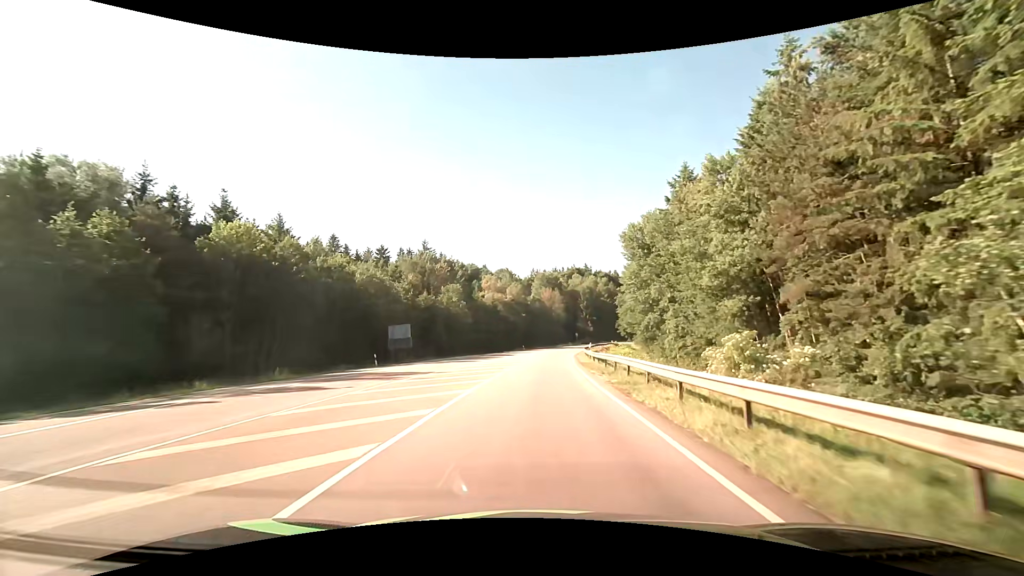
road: secondary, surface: asphalt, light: Day
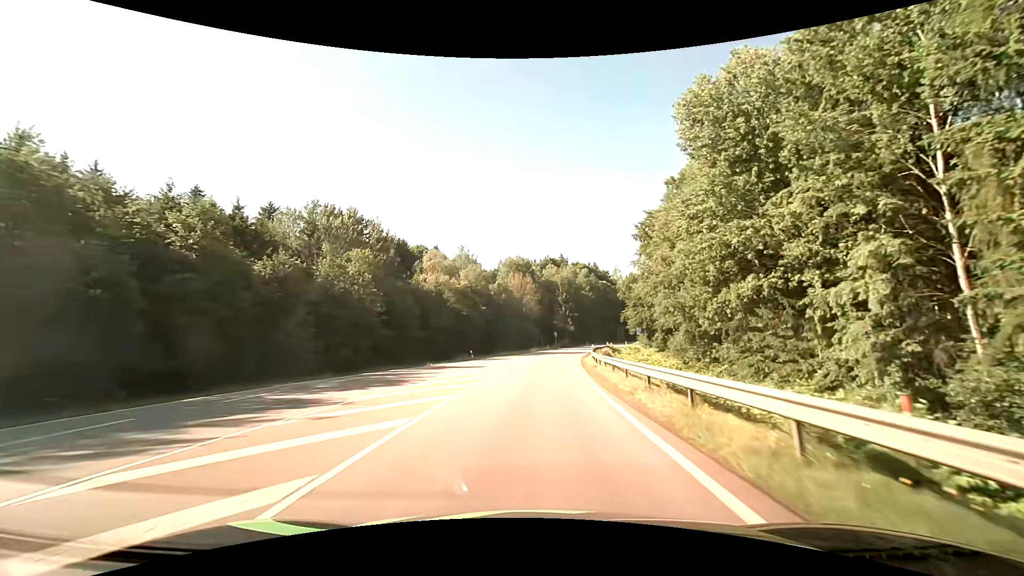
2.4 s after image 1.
(+1.5, +38.4) m; +4°
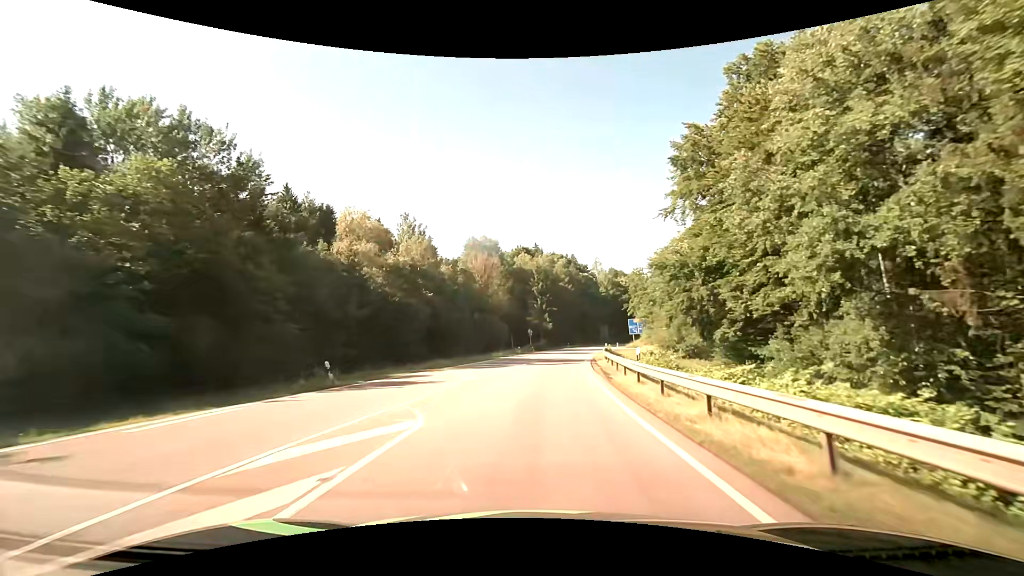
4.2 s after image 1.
(+0.6, +28.7) m; +3°
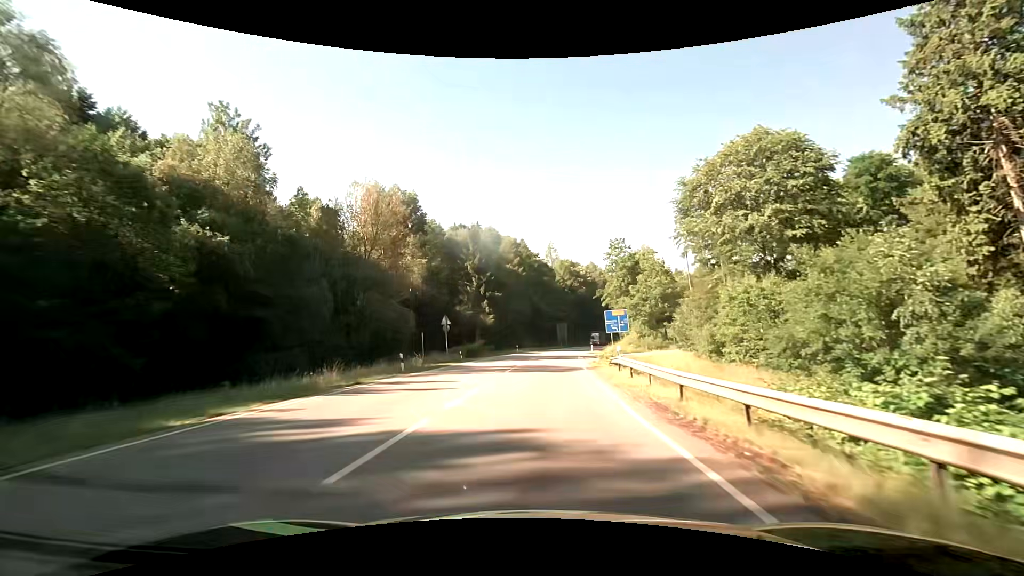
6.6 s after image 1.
(+2.0, +37.7) m; +6°
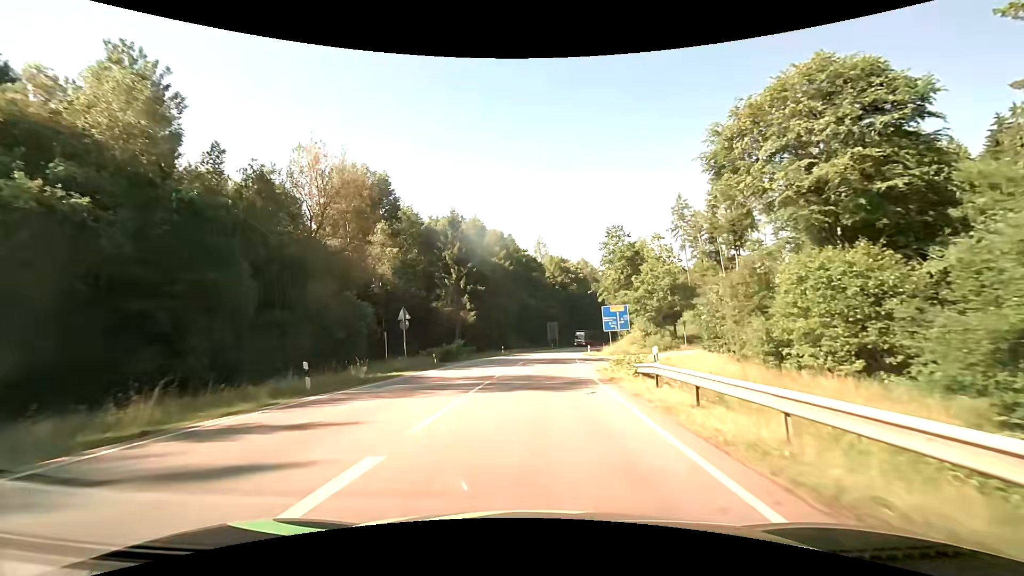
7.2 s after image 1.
(+0.1, +9.4) m; +1°
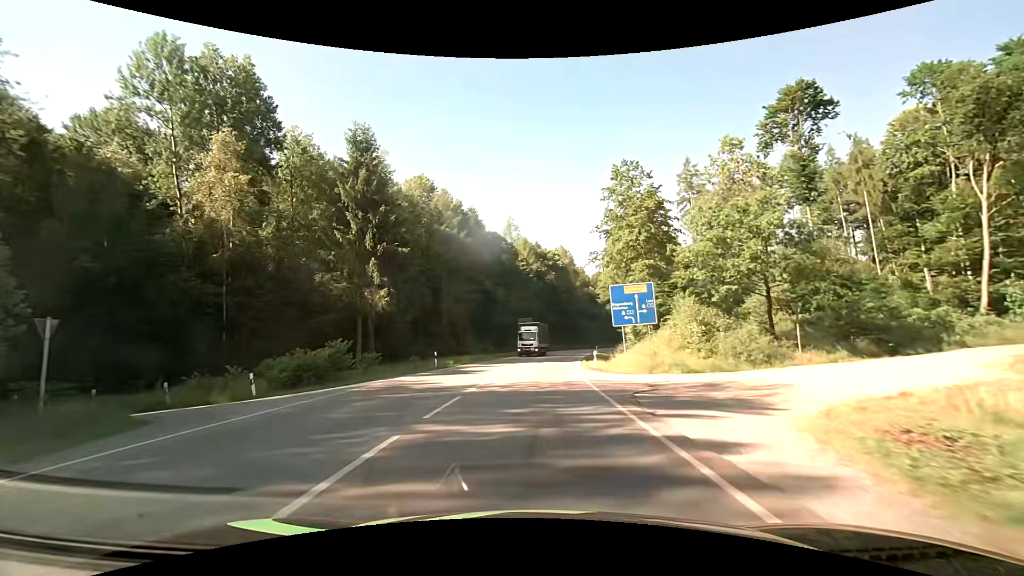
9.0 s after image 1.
(+1.0, +28.1) m; +4°
